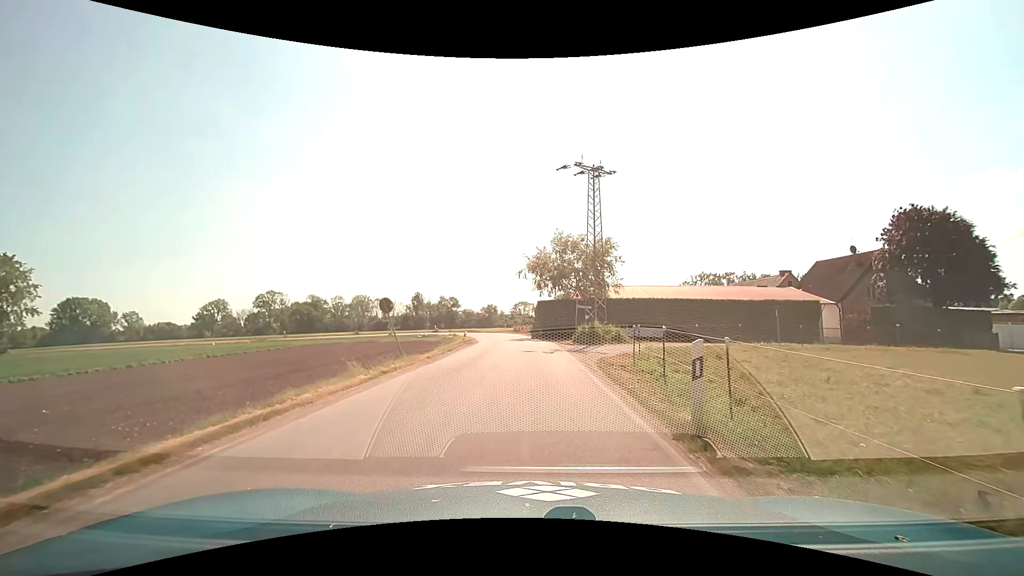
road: unclassified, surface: asphalt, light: Day
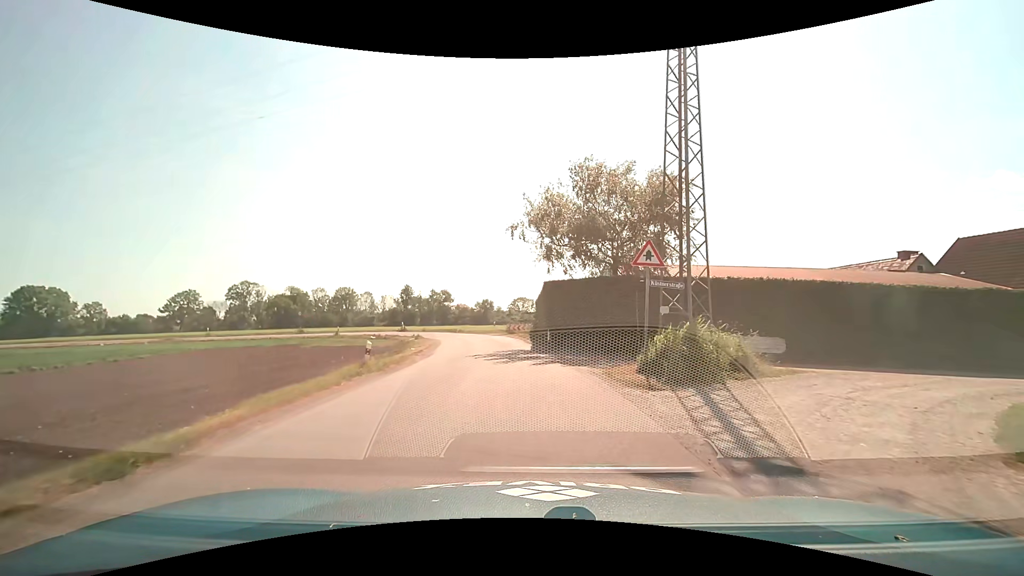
(+0.1, +19.6) m; 0°
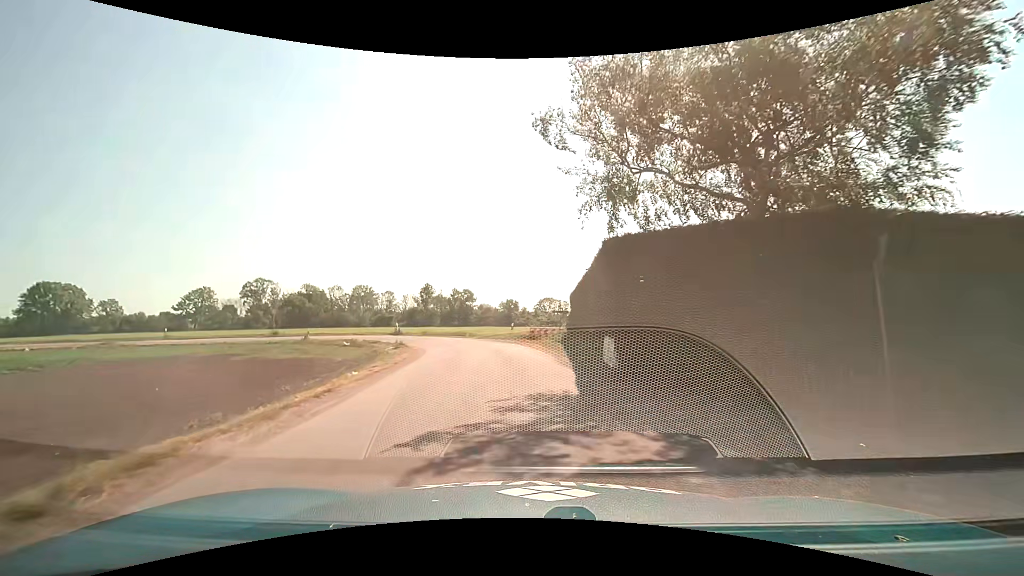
(-0.2, +13.3) m; -3°
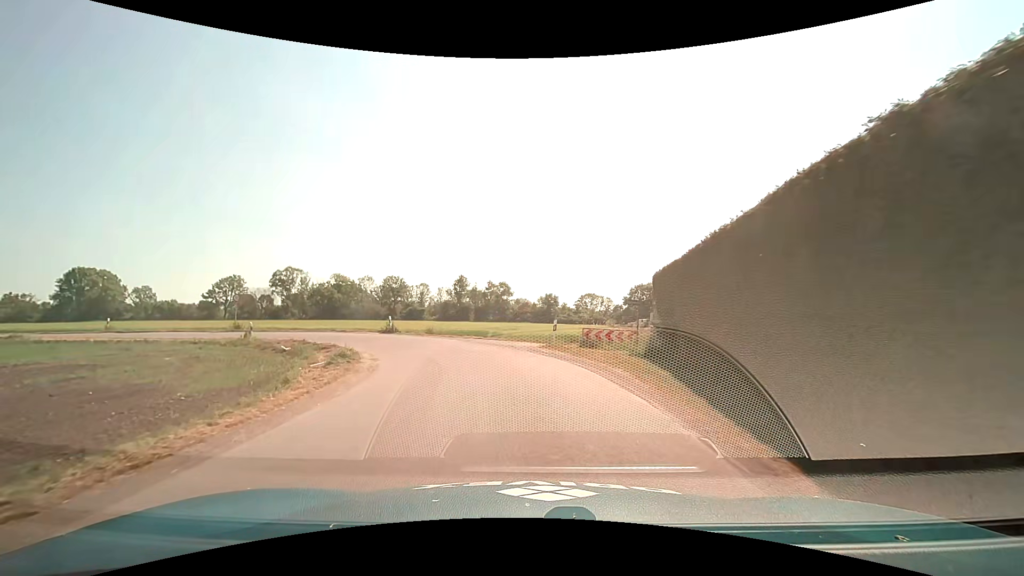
(-0.5, +13.8) m; -4°
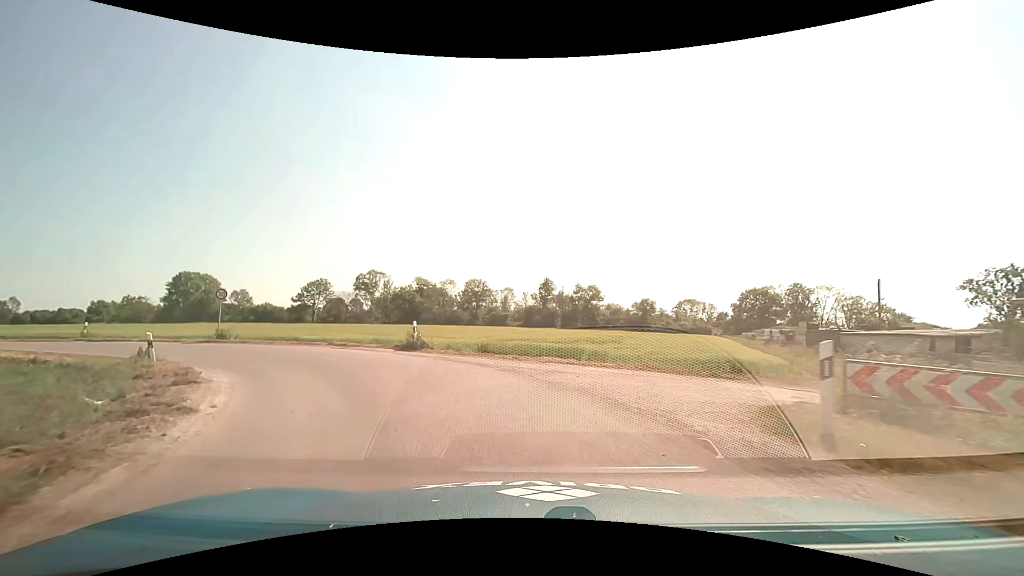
(-1.1, +13.9) m; -10°
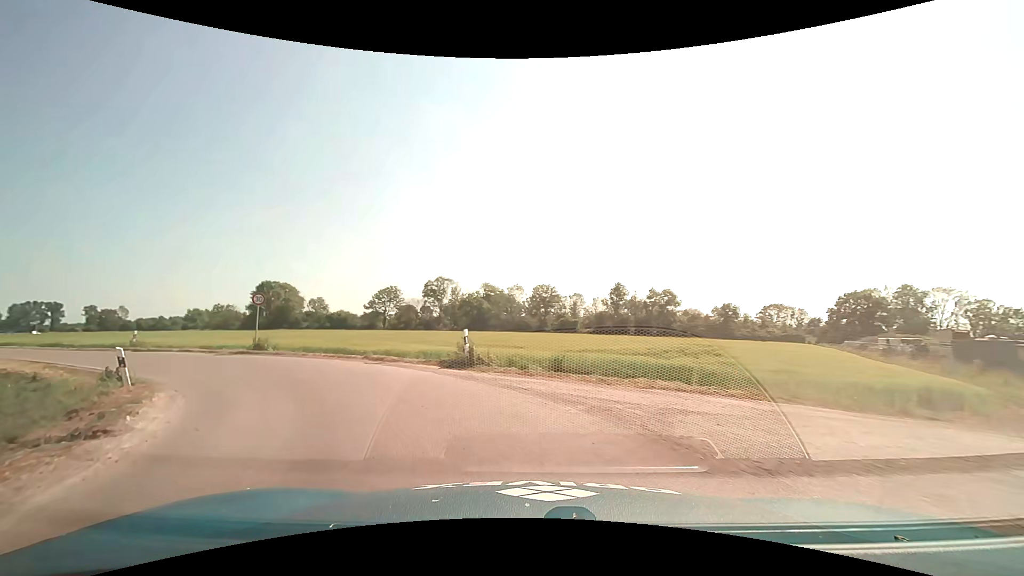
(-0.3, +4.6) m; -8°
(-2, +10) (-8, +18) (-16, +23) (-25, +29) (-34, +33) (-43, +38) (-52, +41) (-61, +46) (-70, +50) (-79, +54) m
